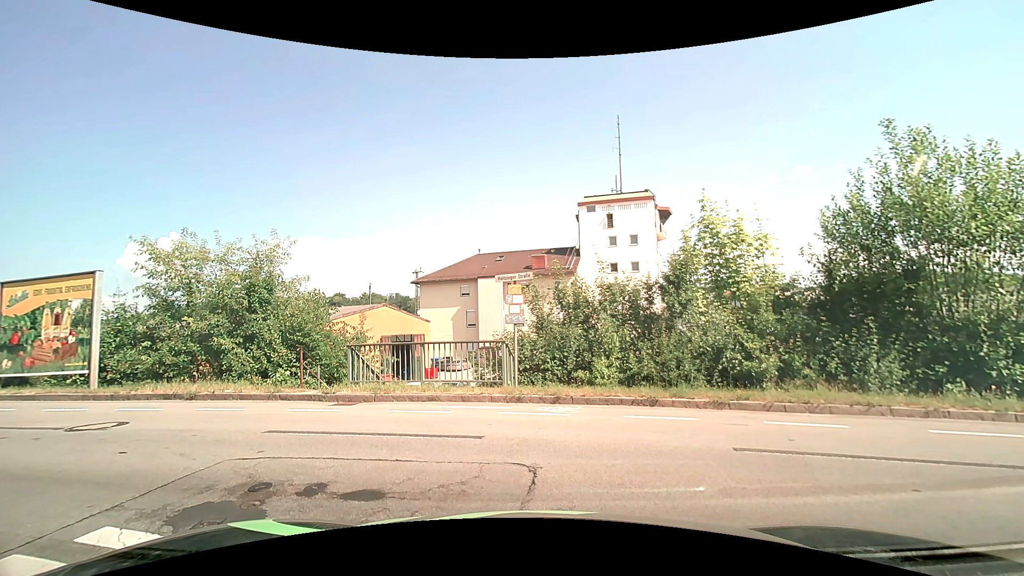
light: Day
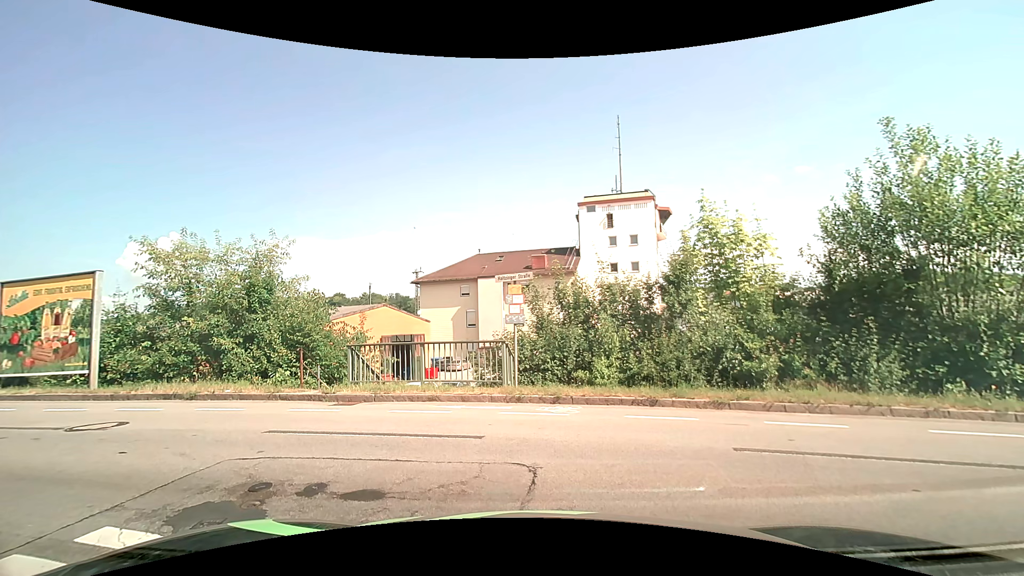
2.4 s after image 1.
(0.0, 0.0) m; 0°
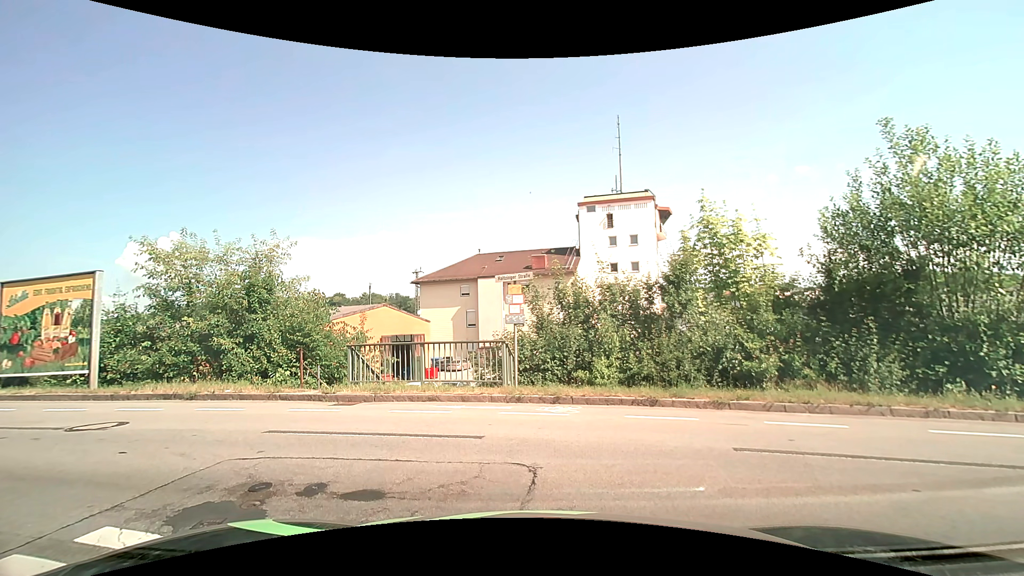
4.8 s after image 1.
(0.0, 0.0) m; 0°
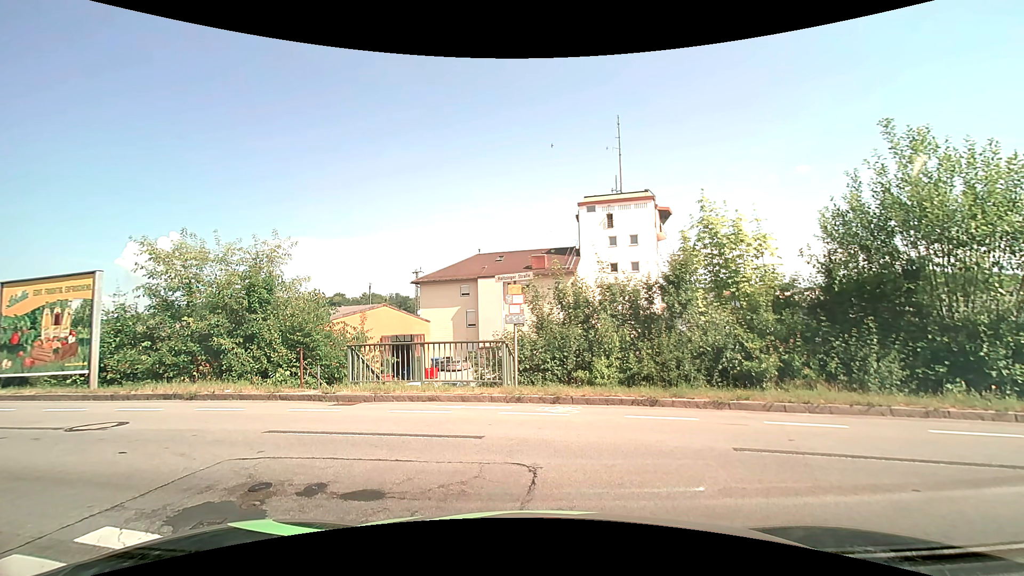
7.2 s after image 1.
(0.0, 0.0) m; 0°
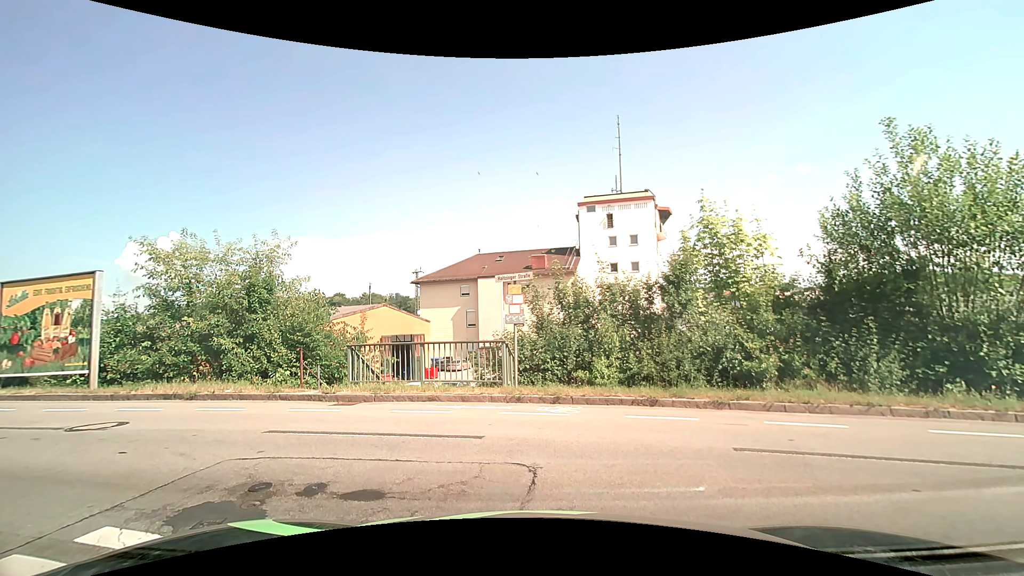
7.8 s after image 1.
(0.0, 0.0) m; 0°
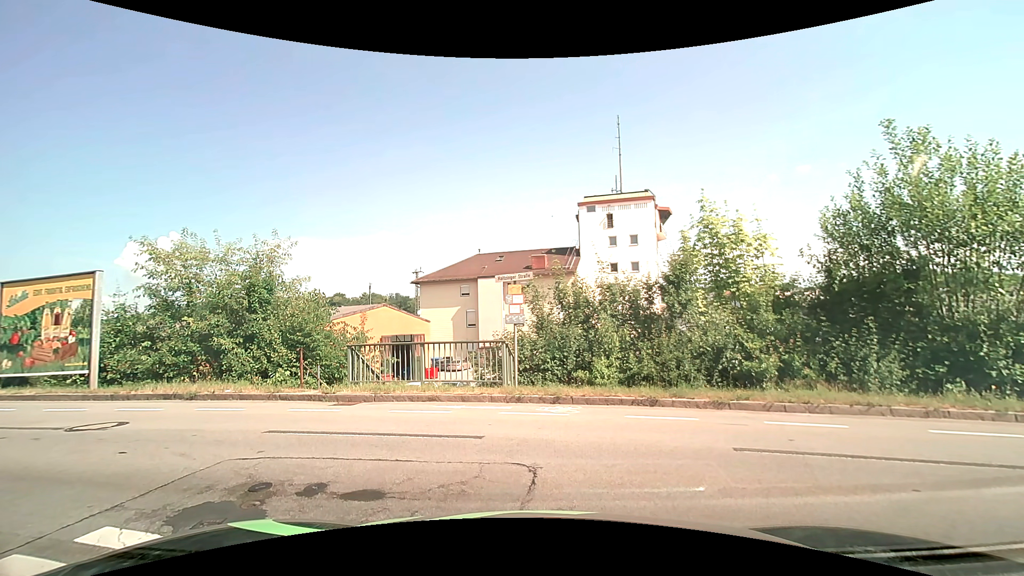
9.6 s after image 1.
(0.0, 0.0) m; 0°
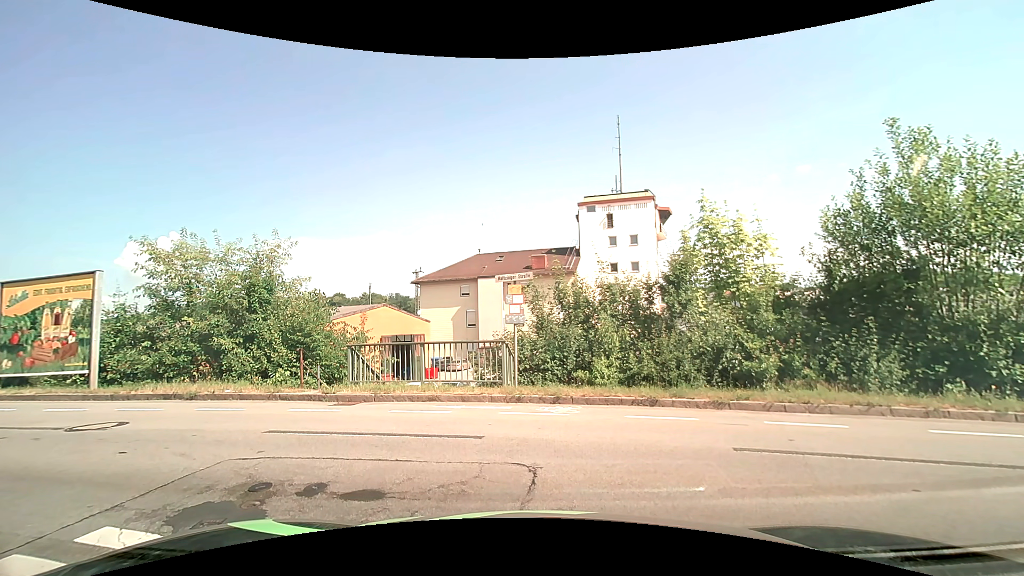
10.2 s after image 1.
(0.0, 0.0) m; 0°
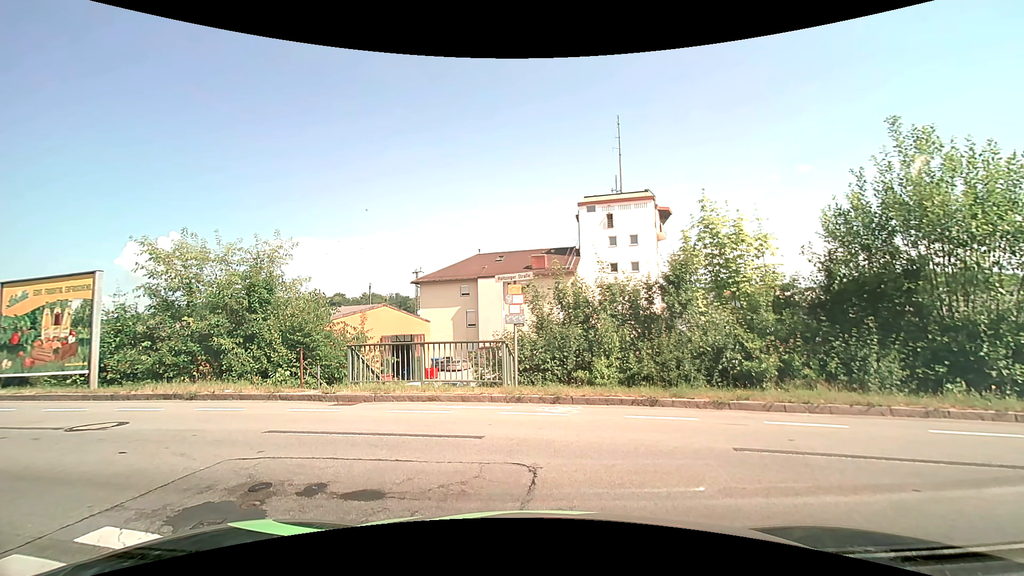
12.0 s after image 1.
(0.0, 0.0) m; 0°
